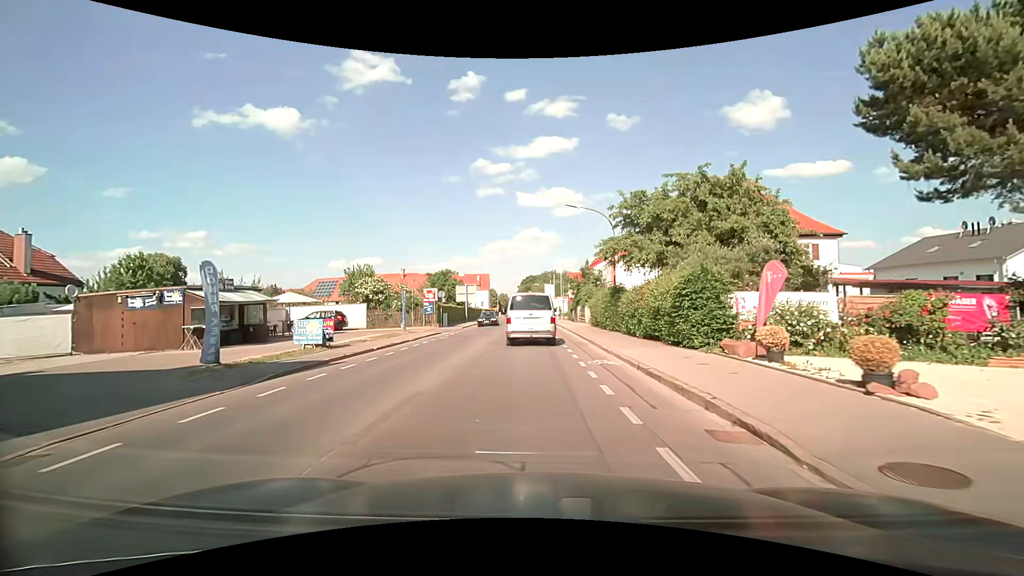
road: secondary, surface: asphalt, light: Day
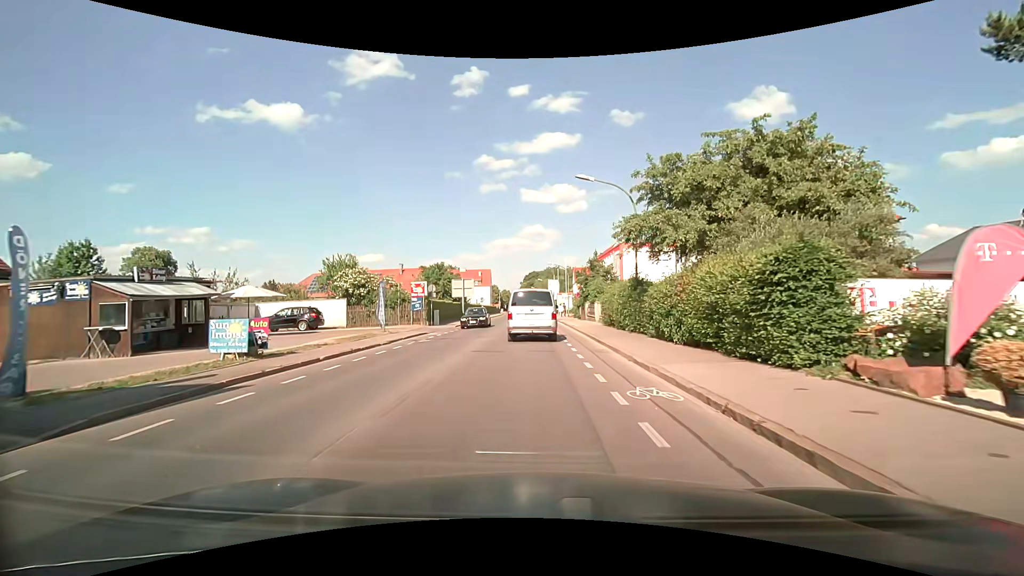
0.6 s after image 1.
(0.0, +5.1) m; 0°
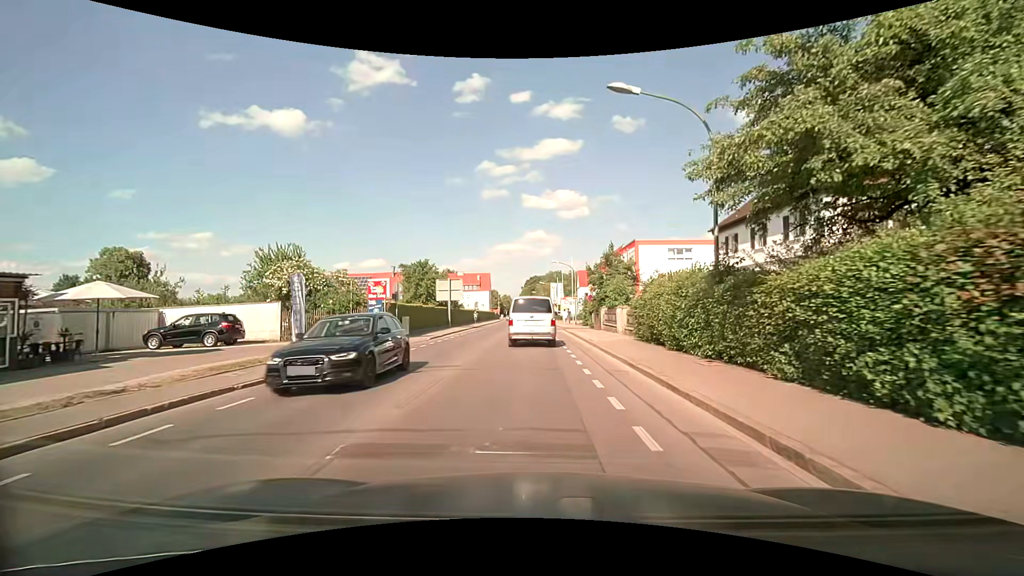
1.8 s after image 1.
(-0.1, +9.9) m; -1°
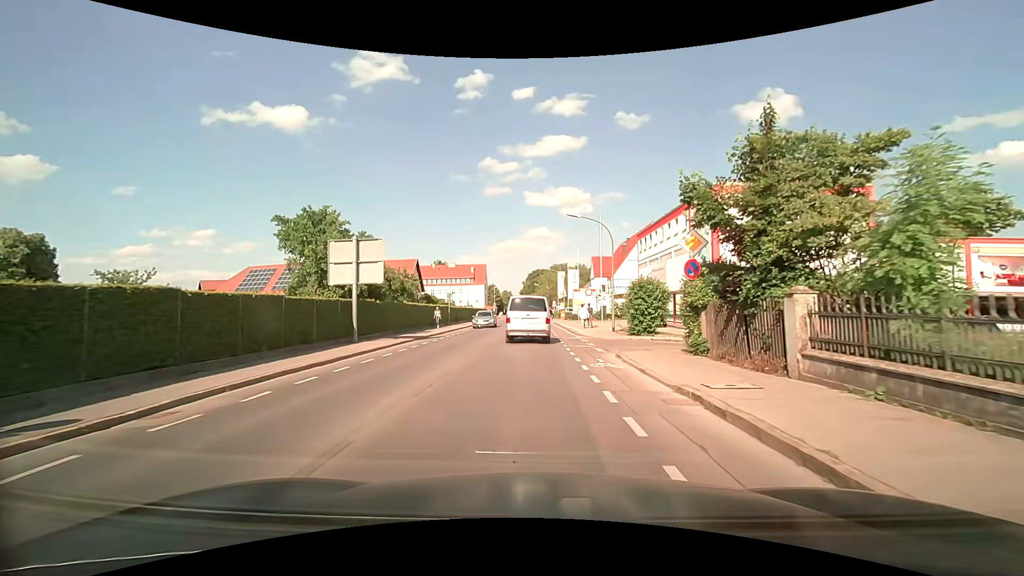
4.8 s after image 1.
(+0.1, +25.5) m; +1°
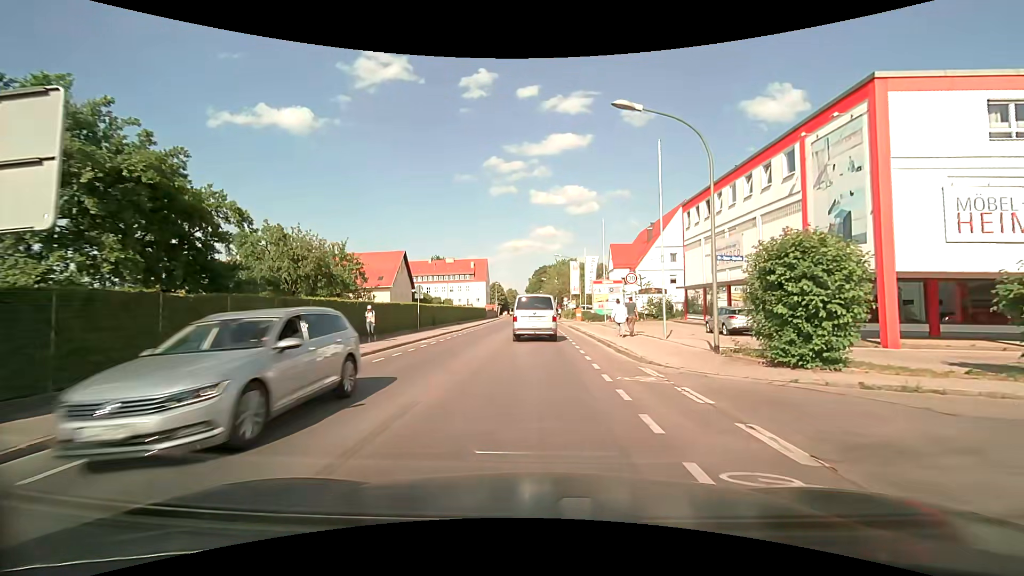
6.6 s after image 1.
(-0.3, +15.9) m; -1°
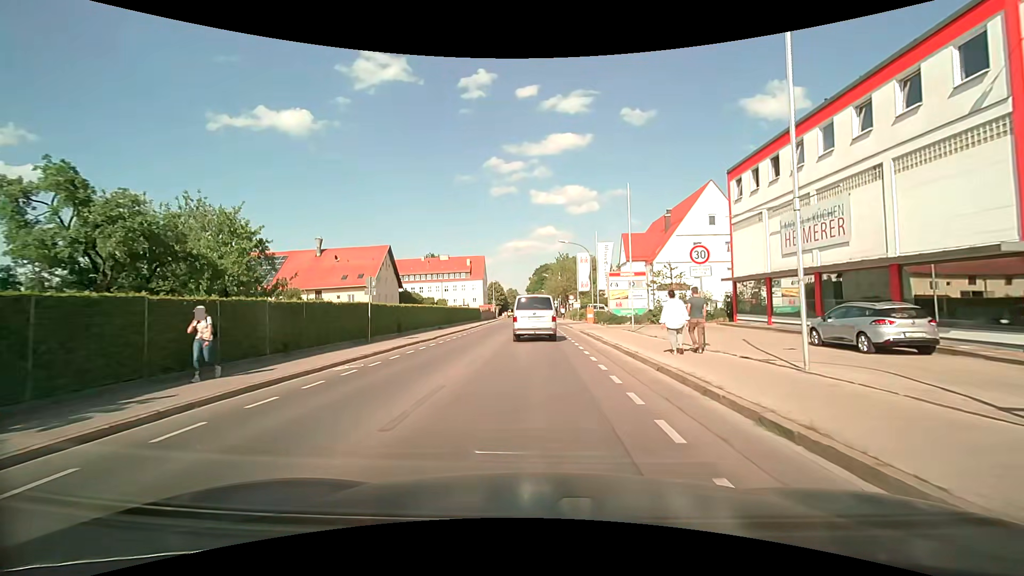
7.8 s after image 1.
(0.0, +10.5) m; 0°
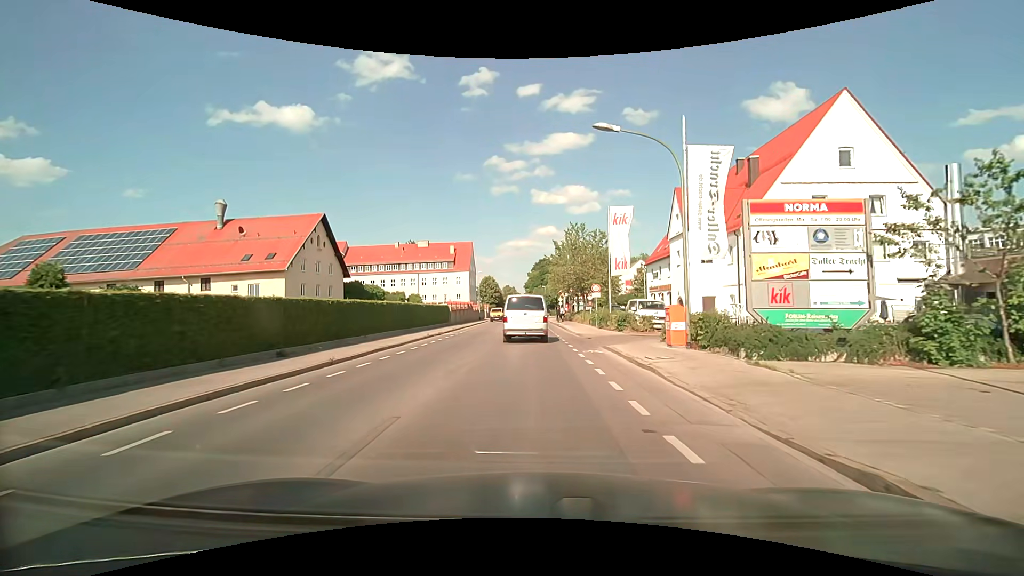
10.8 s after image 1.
(+0.1, +26.7) m; 0°
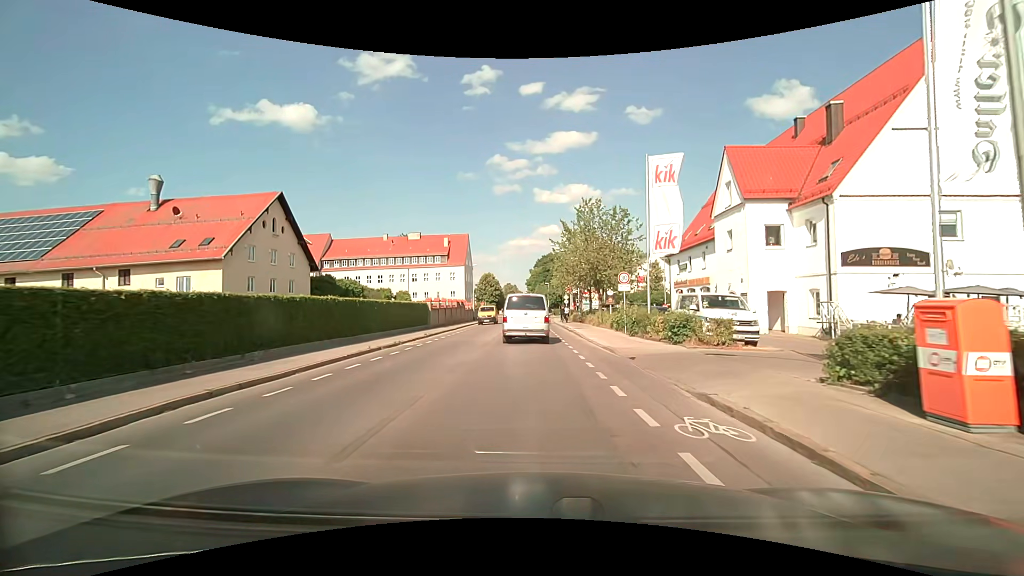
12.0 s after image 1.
(0.0, +10.6) m; 0°
